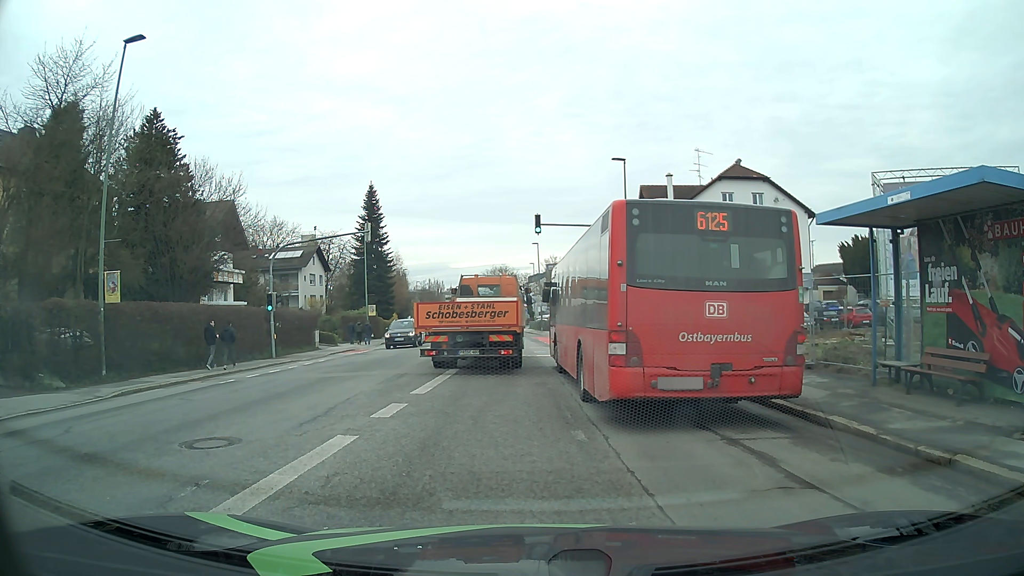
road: tertiary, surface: asphalt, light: Day
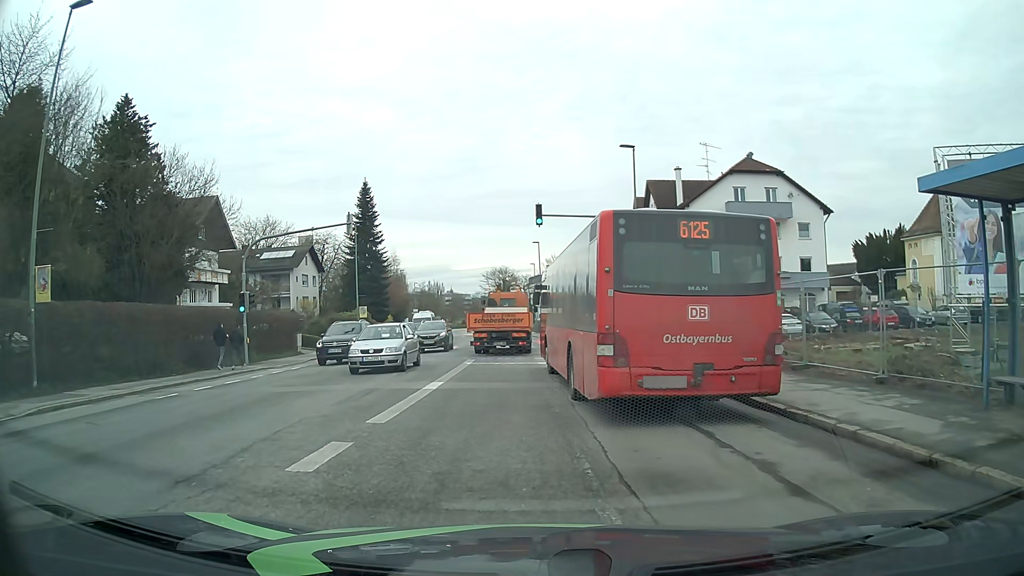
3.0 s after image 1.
(0.0, +3.6) m; 0°
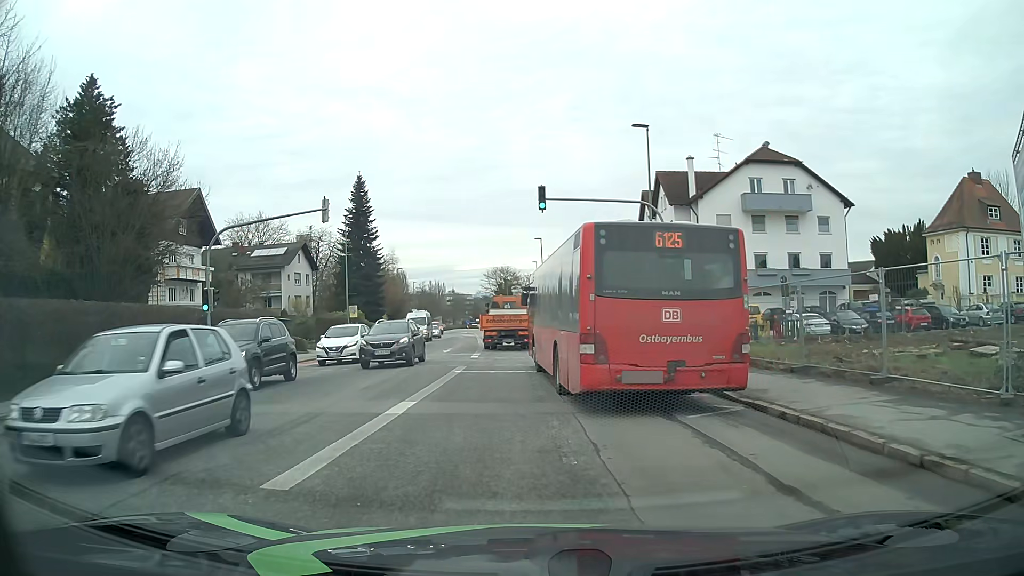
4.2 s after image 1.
(0.0, +3.8) m; 0°
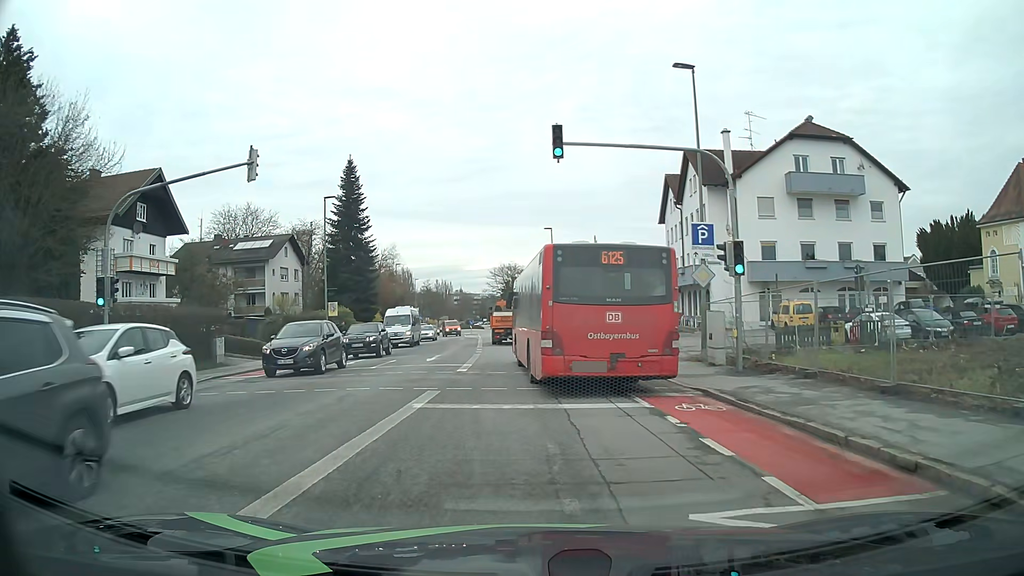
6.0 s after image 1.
(-0.1, +7.9) m; -1°
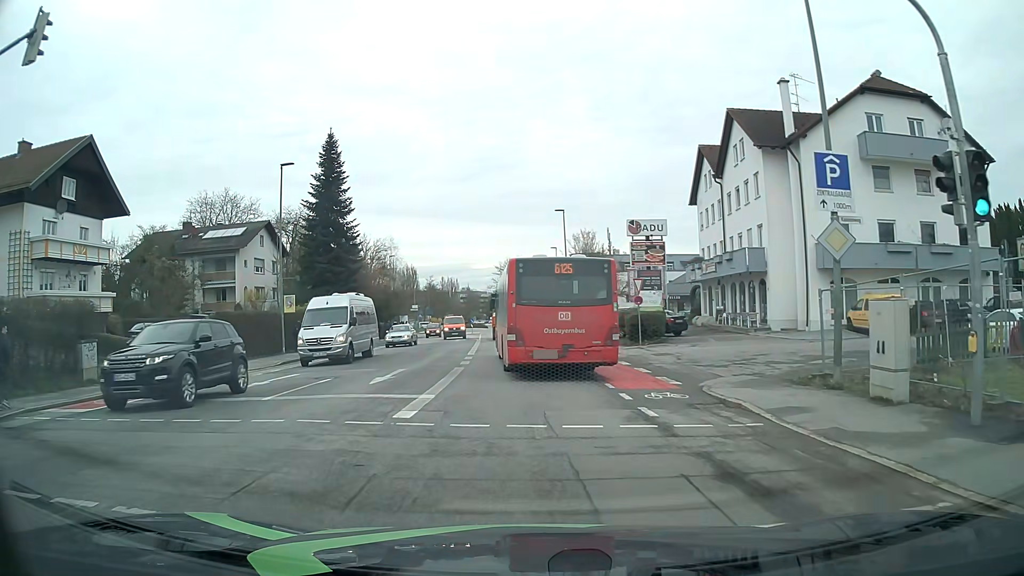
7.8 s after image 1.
(-0.1, +9.9) m; -1°
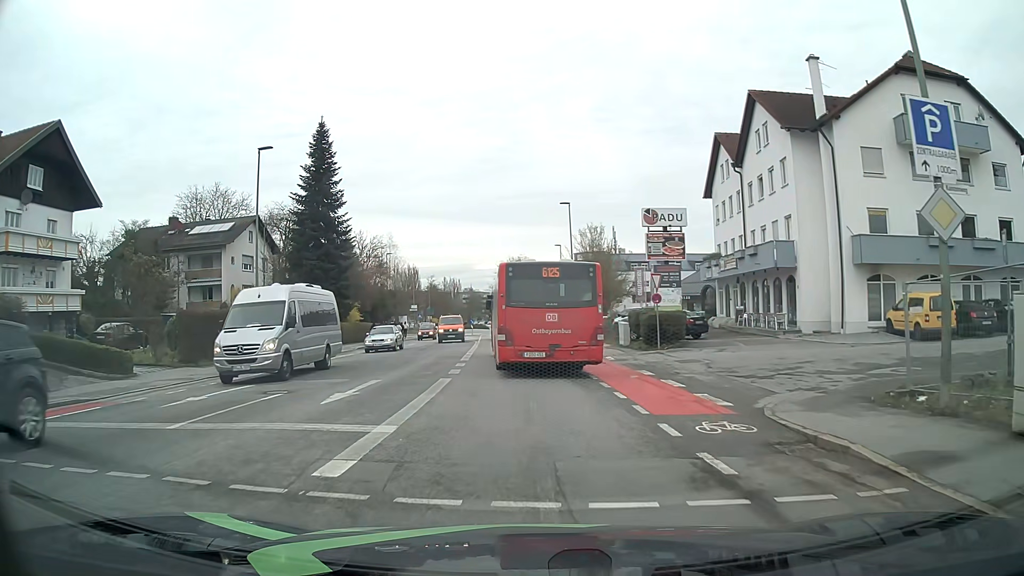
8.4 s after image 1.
(0.0, +3.8) m; 0°
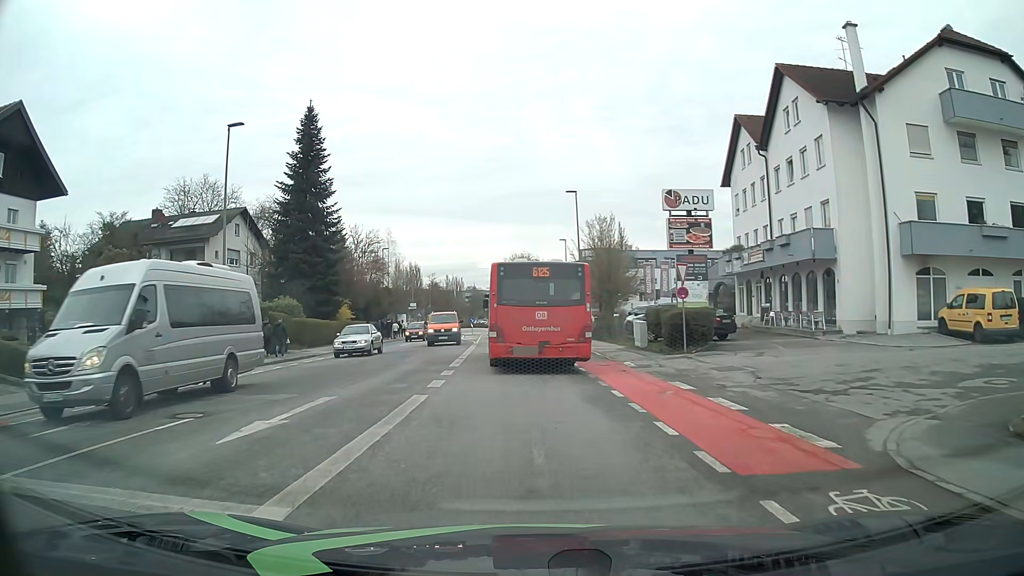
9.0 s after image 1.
(0.0, +4.2) m; 0°
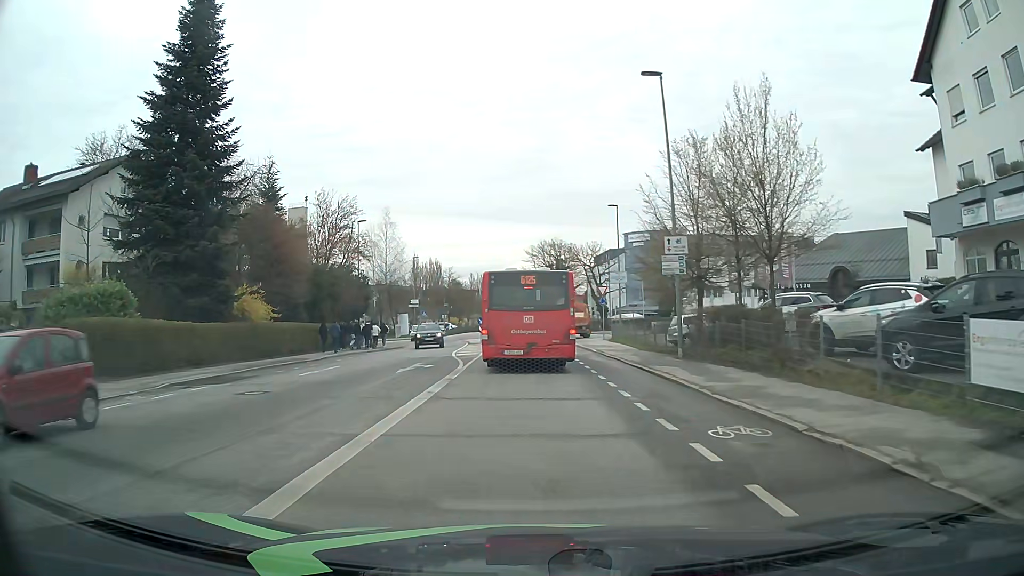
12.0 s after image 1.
(-0.8, +23.6) m; -3°
(0, +10) (0, +20) (0, +30) (-1, +40) (0, +50) (+2, +60) (+3, +69) (0, +79) (-3, +89) (-4, +99) m
